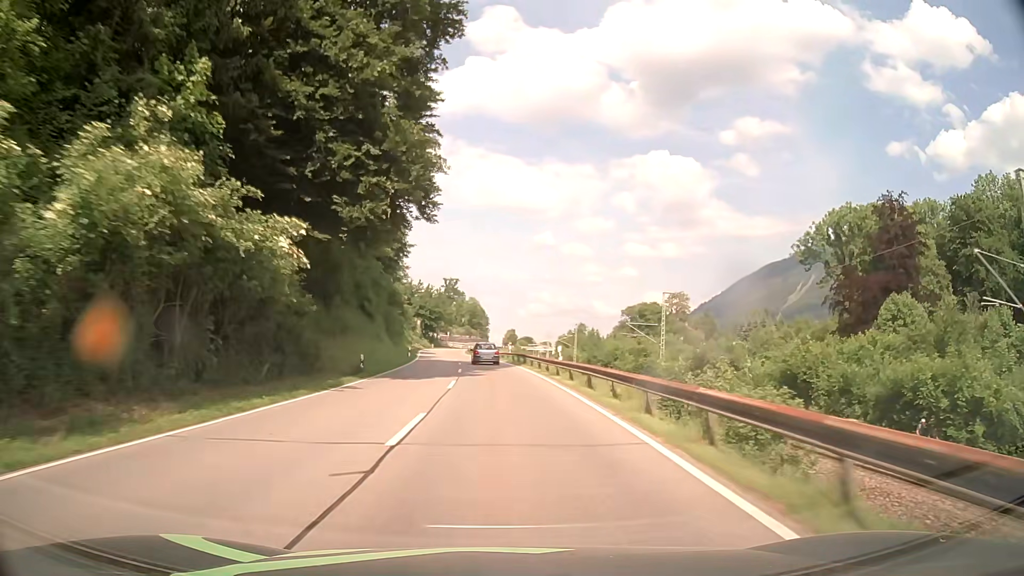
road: primary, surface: asphalt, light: Day
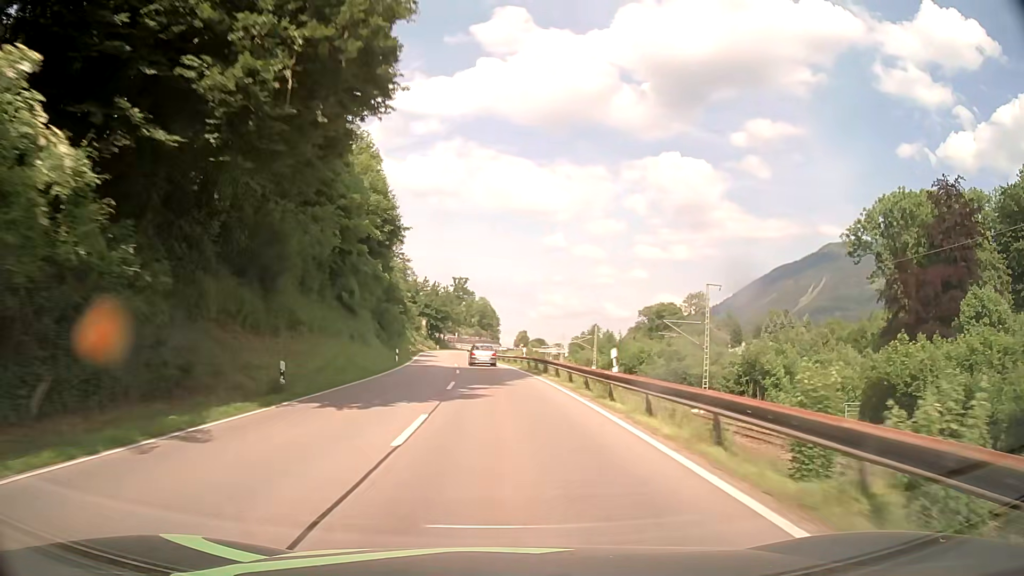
(-0.1, +12.1) m; -1°
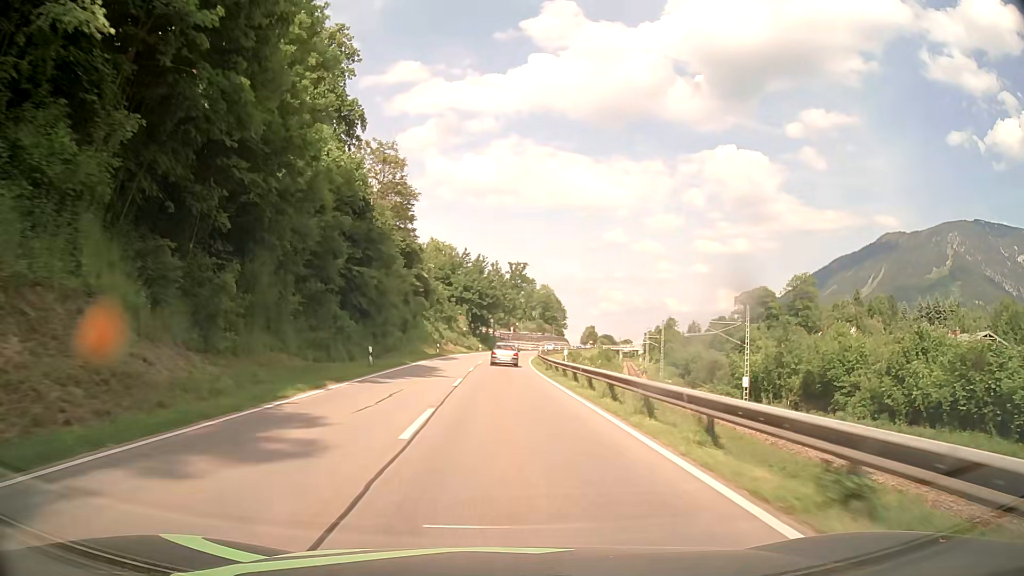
(-1.8, +47.8) m; -5°
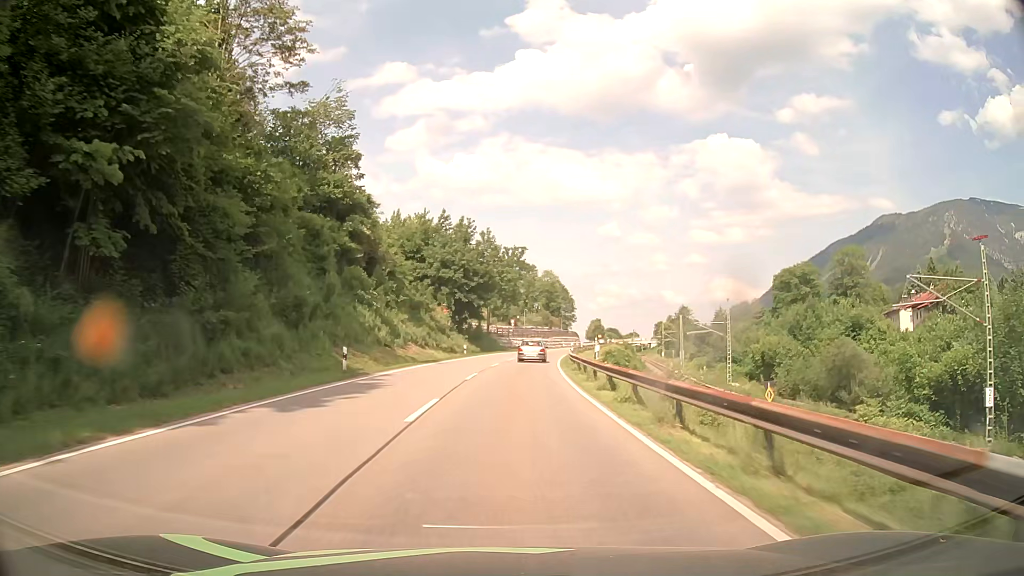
(-0.1, +34.4) m; 0°
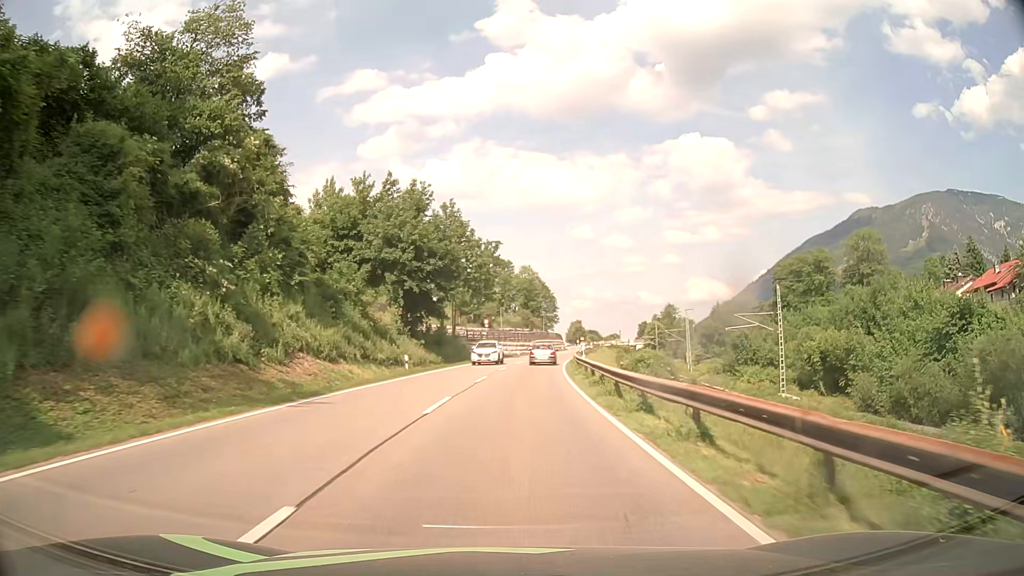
(+0.4, +21.8) m; +2°
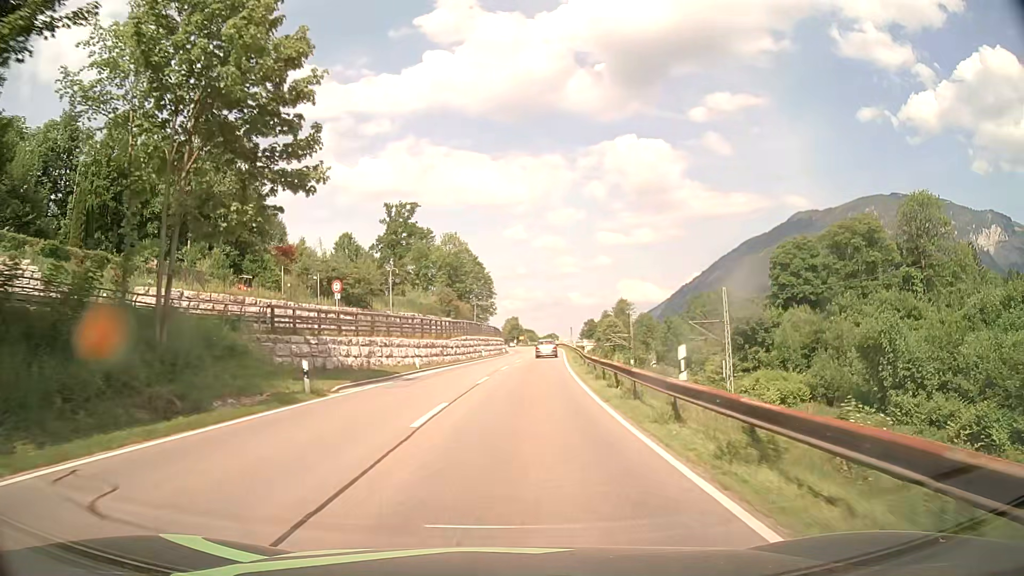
(+2.3, +49.9) m; +6°
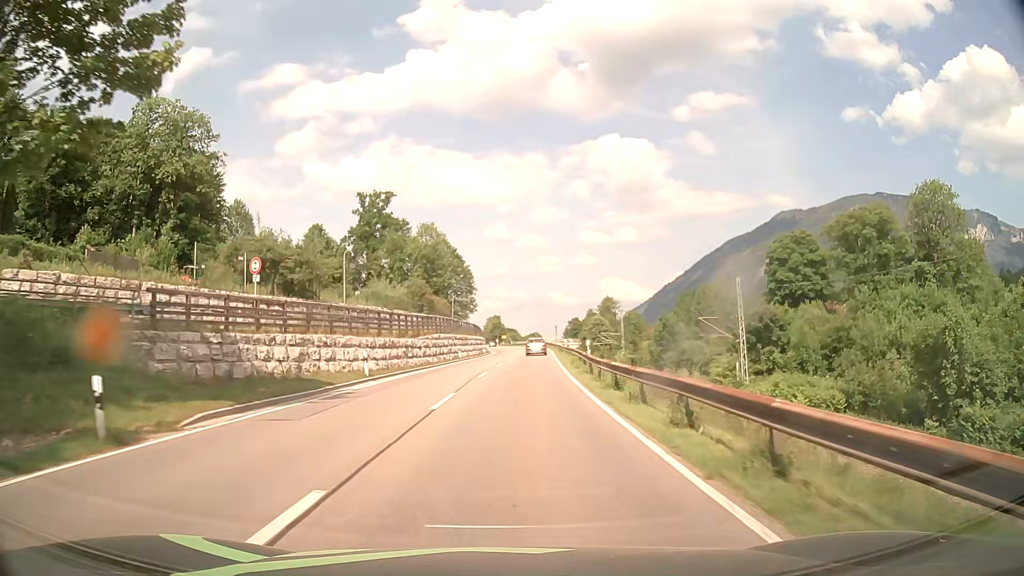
(+0.1, +9.2) m; +2°
(0, +10) (0, +20) (+1, +30) (+1, +40) (+2, +50) (+2, +60) (+3, +70) (+3, +80) (+3, +90) (+3, +100) m
